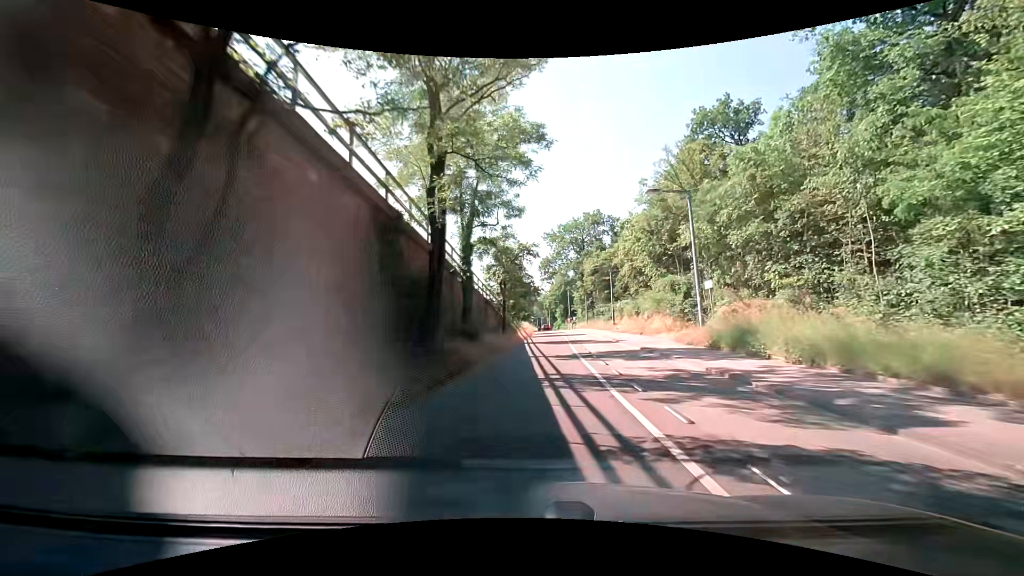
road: secondary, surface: asphalt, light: Day
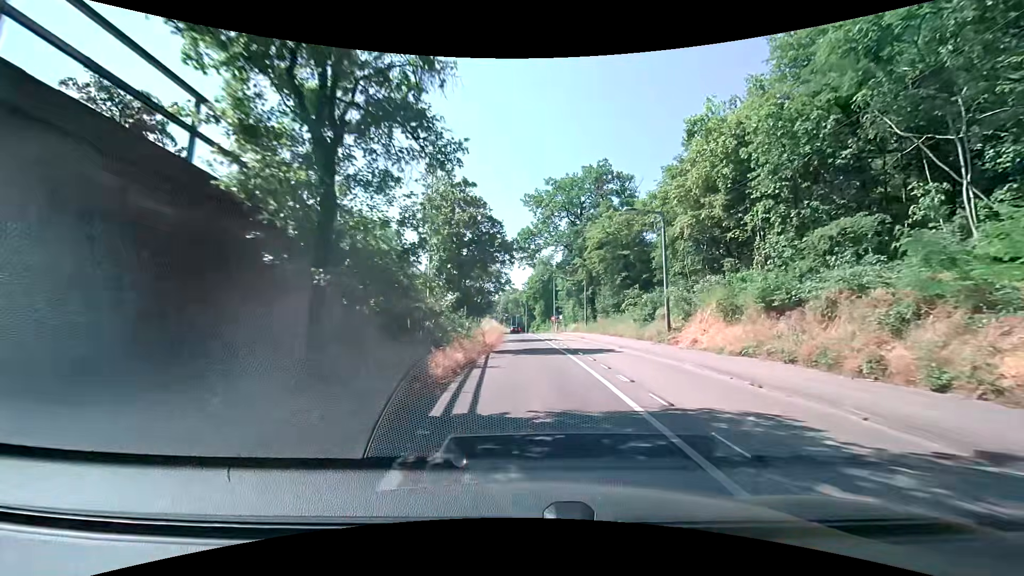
(+1.1, +28.9) m; +3°
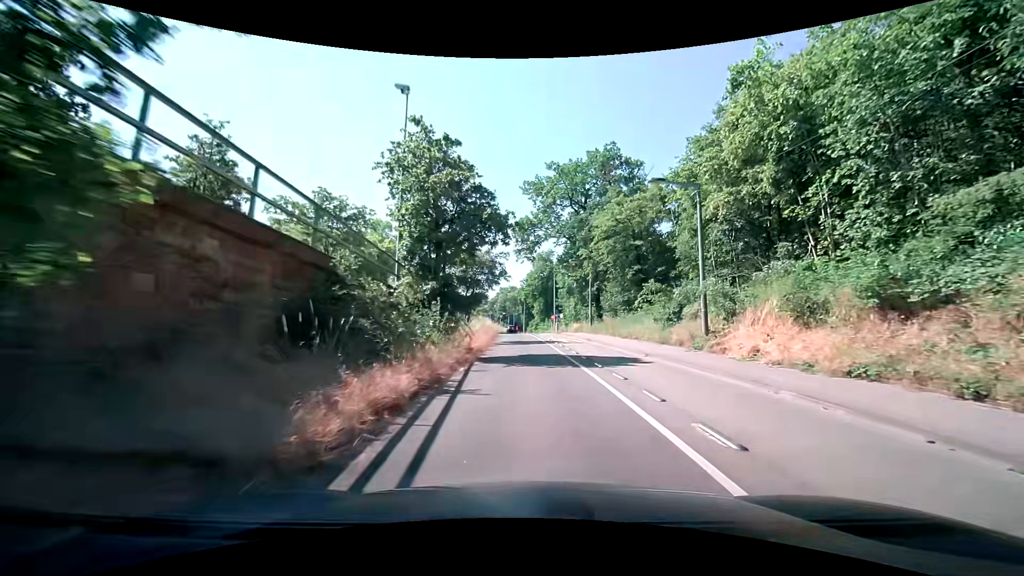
(0.0, +5.7) m; +1°
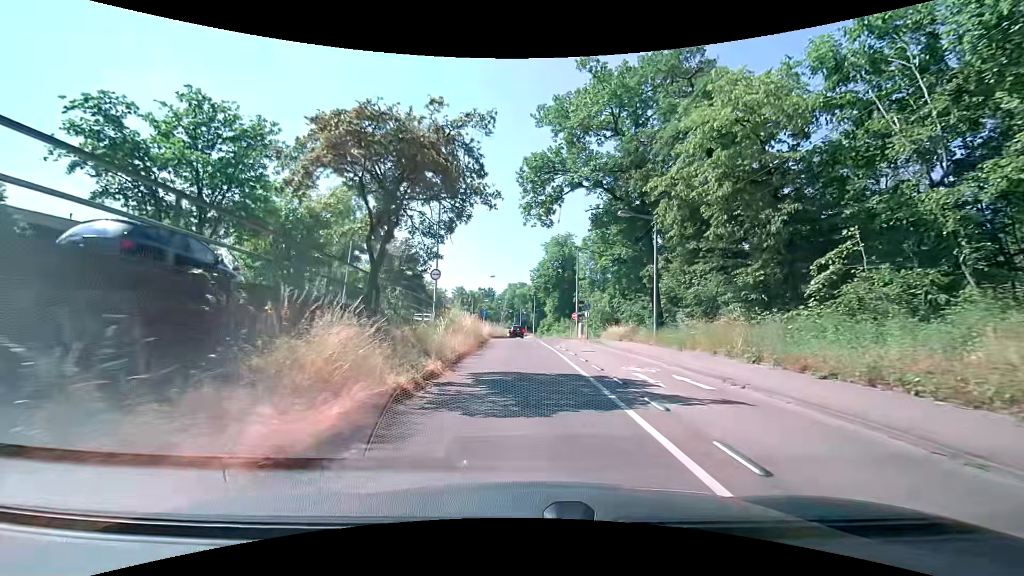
(-0.5, +21.6) m; -2°
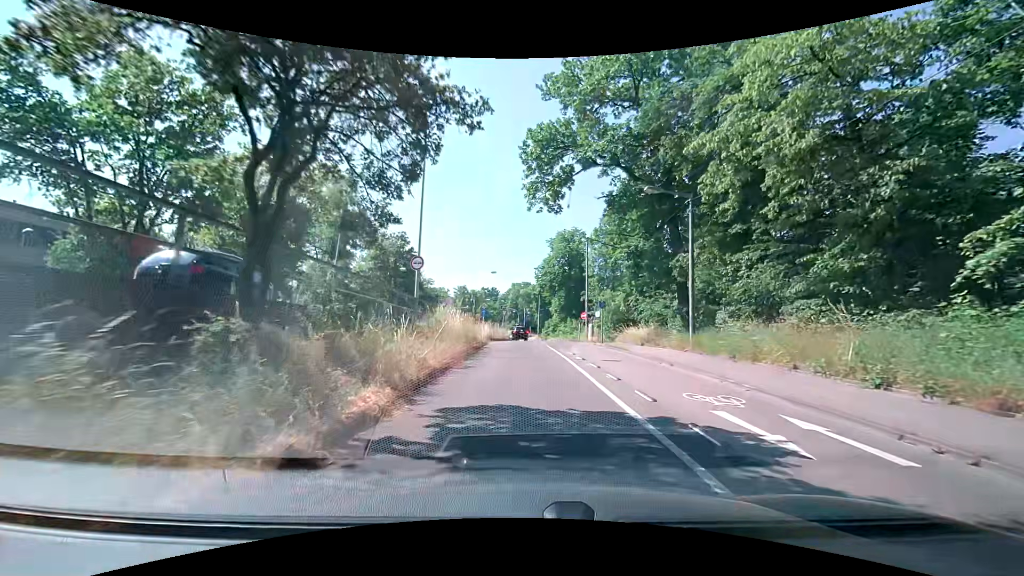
(0.0, +5.1) m; -1°
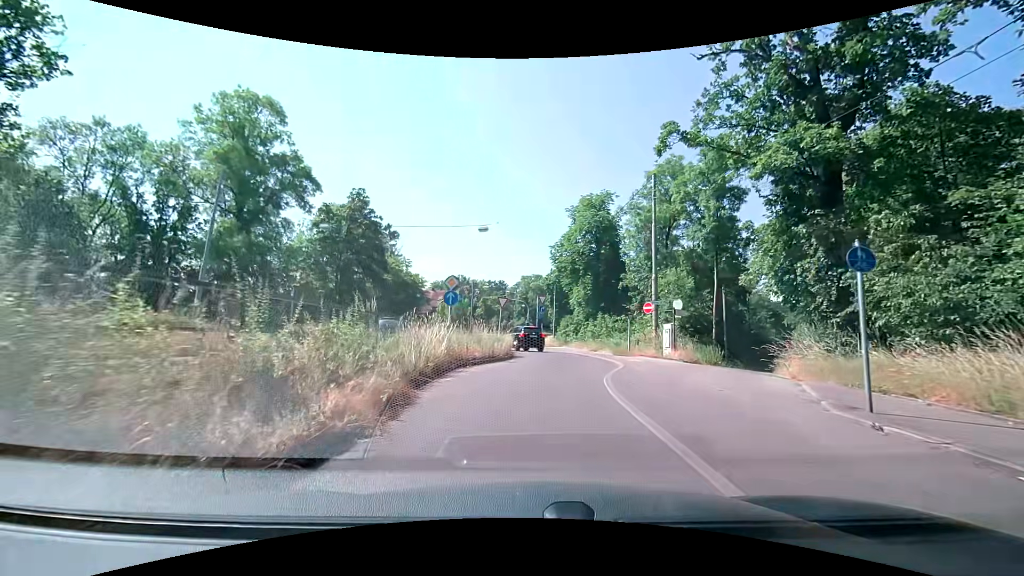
(-0.3, +22.5) m; -2°
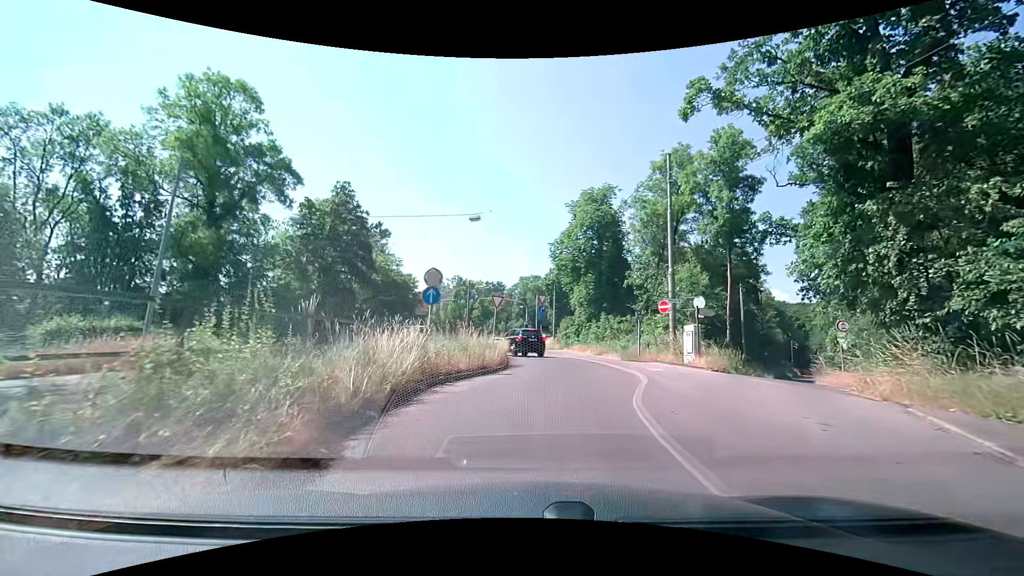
(0.0, +3.4) m; +1°
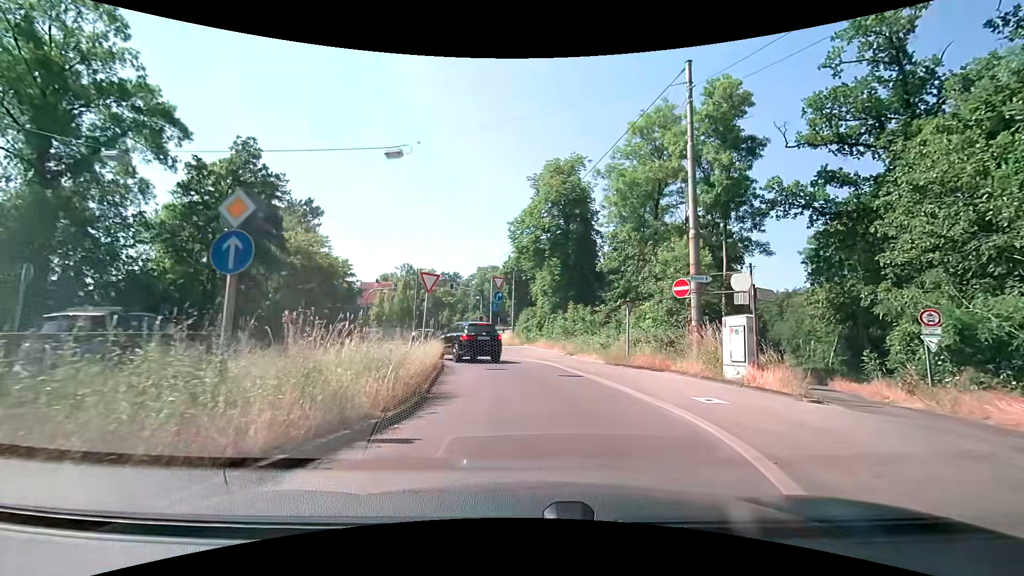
(+0.3, +8.4) m; +6°
